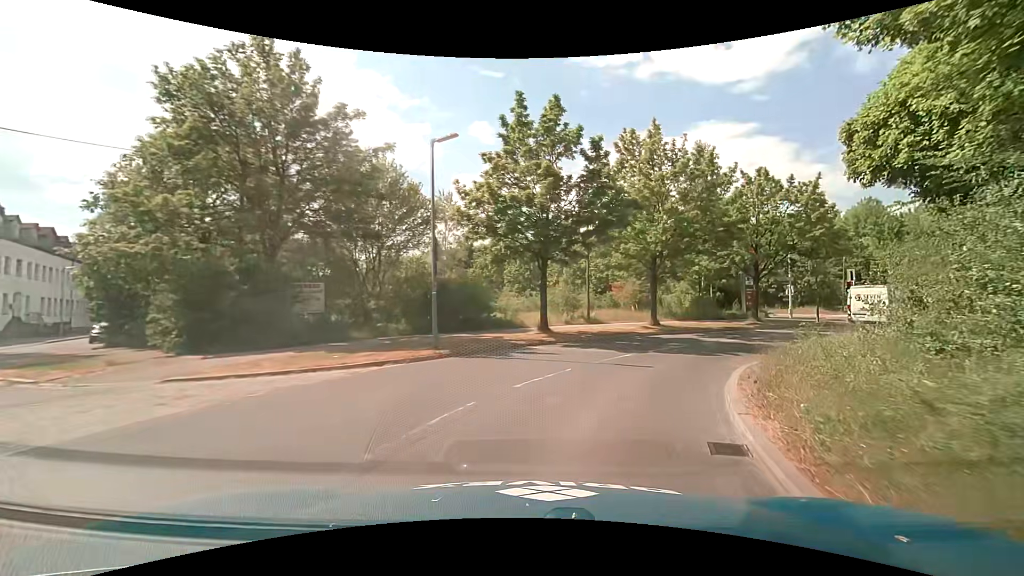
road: residential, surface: asphalt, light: Day
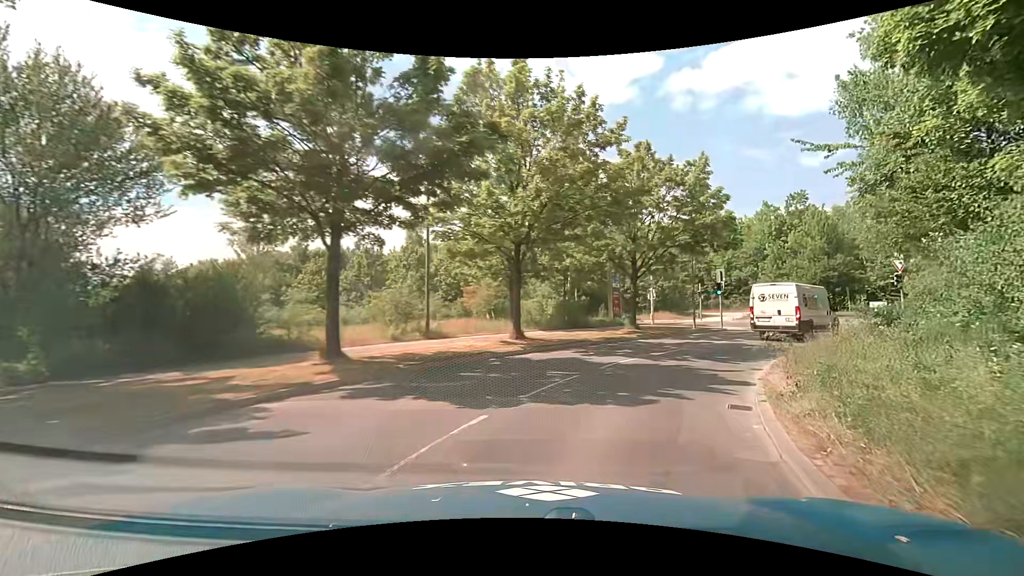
(+1.4, +8.8) m; +17°
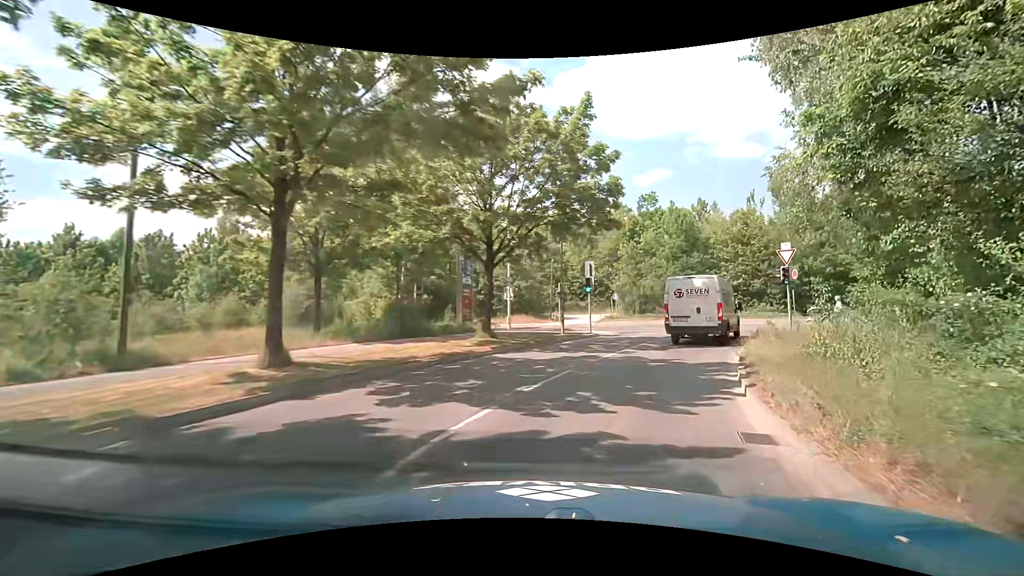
(+1.3, +8.3) m; +16°
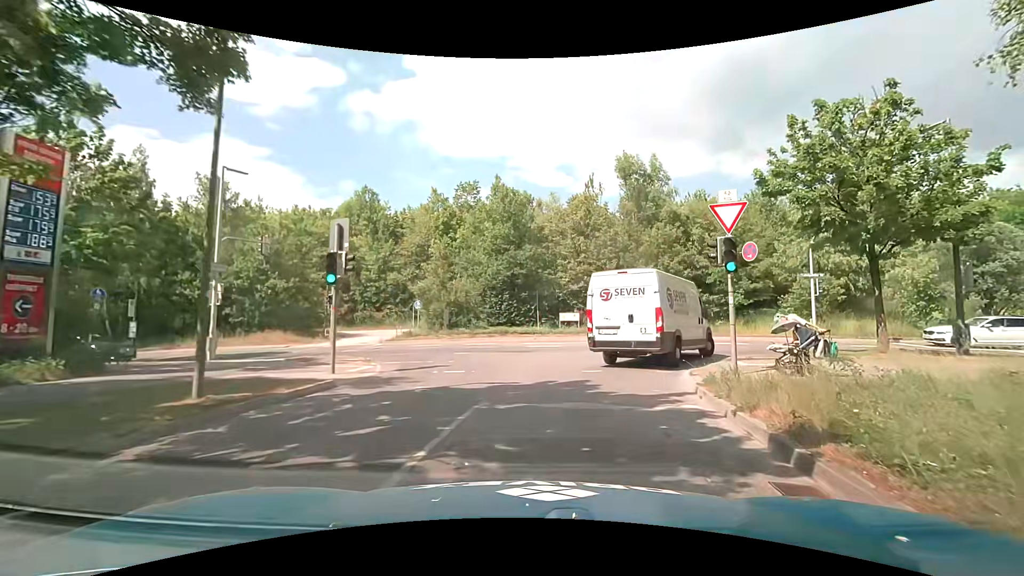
(+3.0, +14.4) m; +20°
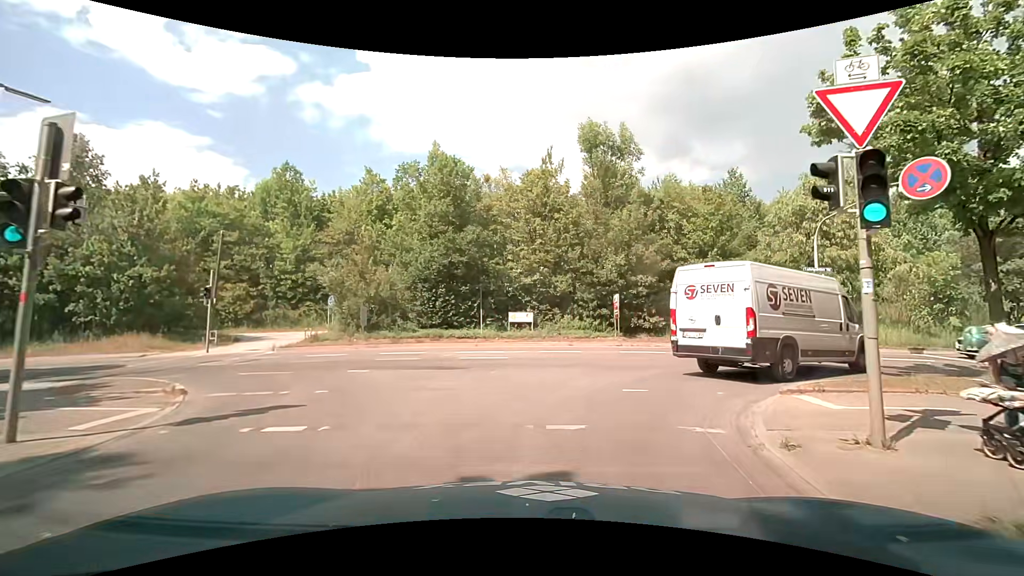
(+0.3, +6.4) m; +6°
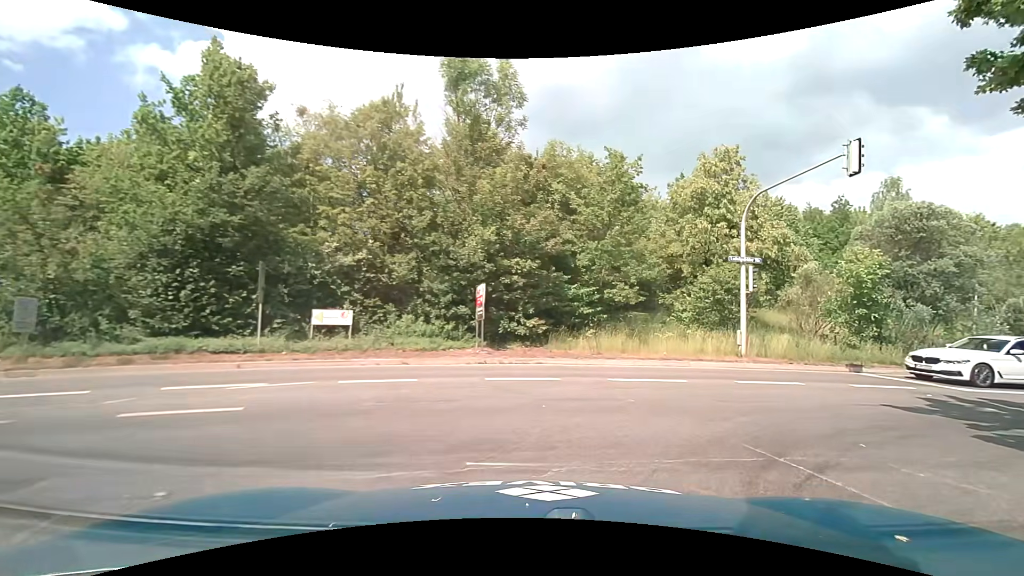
(+0.8, +8.4) m; +17°
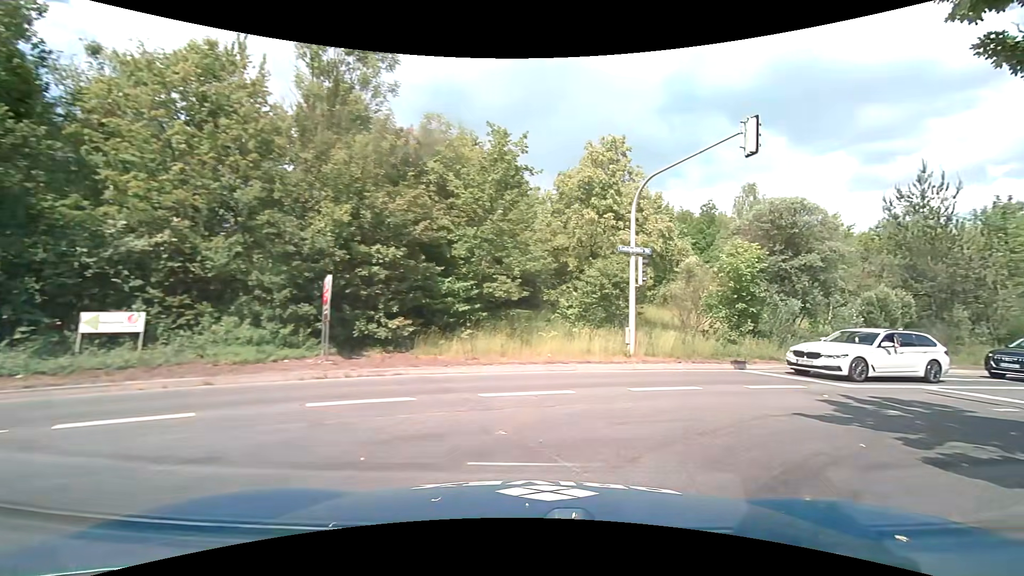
(+0.3, +2.8) m; +12°
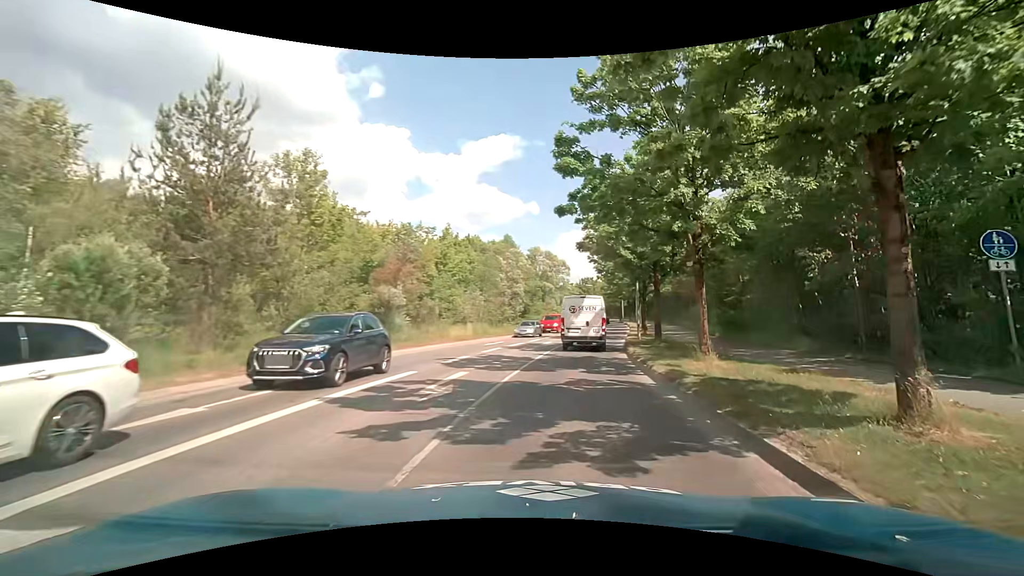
(+7.5, +10.3) m; +65°
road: tertiary
(+1, +10) (+2, +20) (+3, +30) (+5, +40) (+7, +49) (+9, +59) (+11, +69) (+13, +79) (+14, +89) (+14, +99) m
